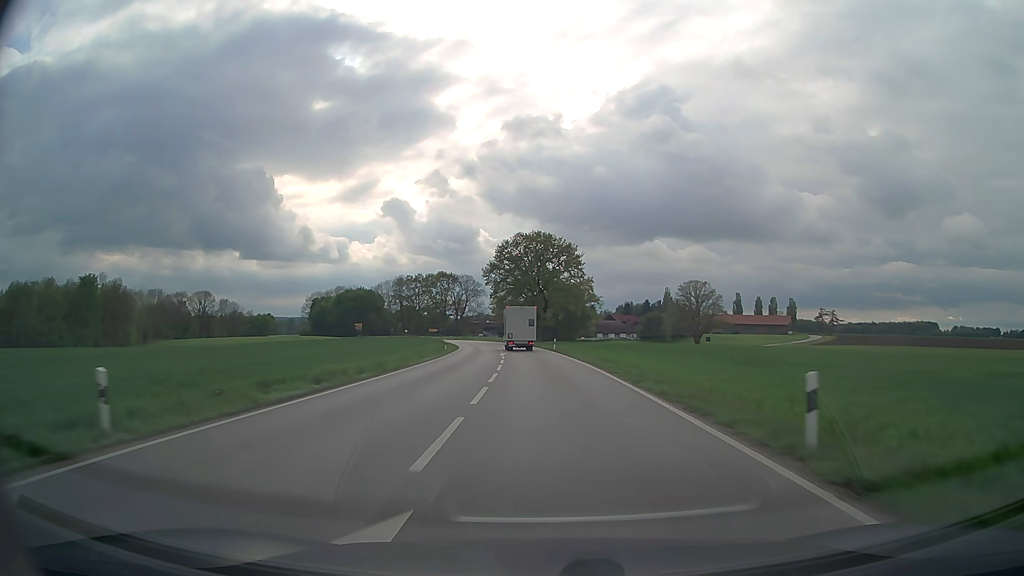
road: secondary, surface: asphalt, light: Day
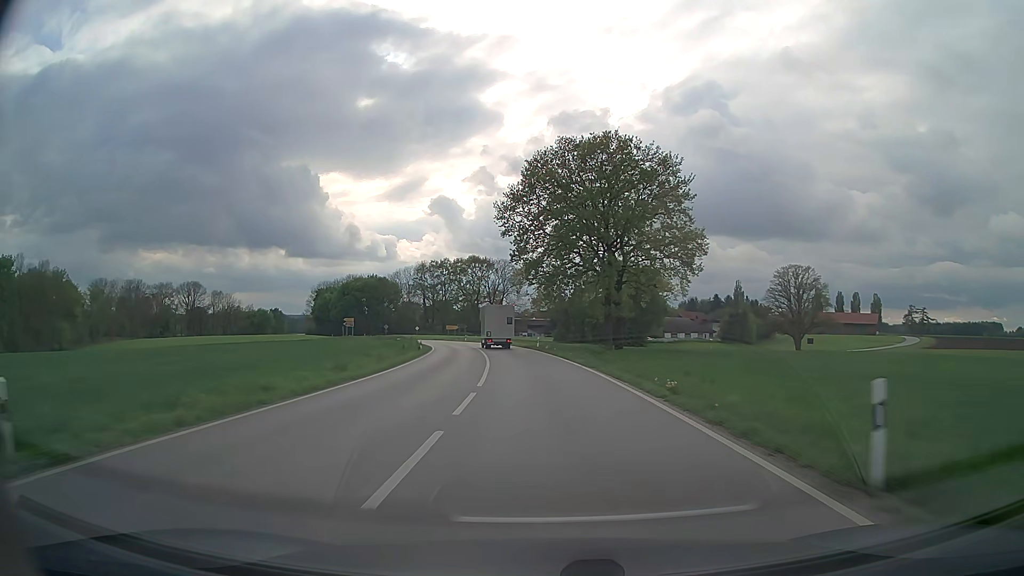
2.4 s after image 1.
(-1.7, +49.7) m; -4°
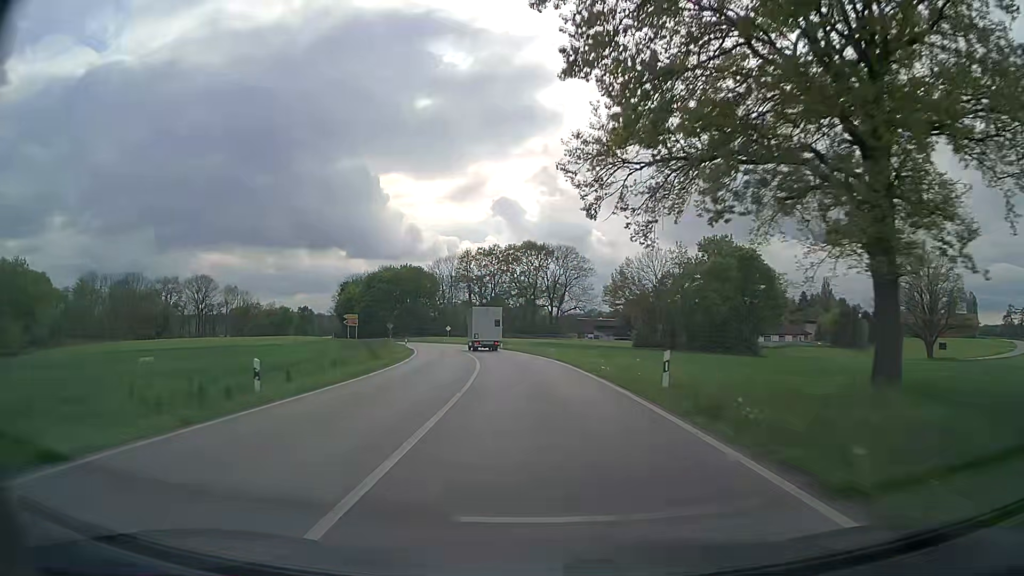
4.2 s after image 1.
(-1.6, +36.7) m; -5°
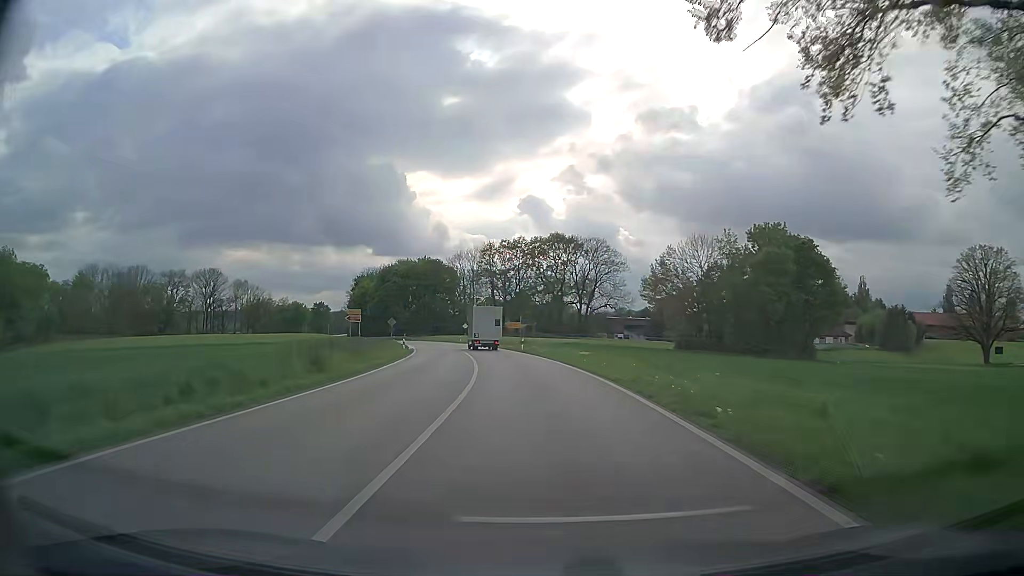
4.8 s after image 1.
(-0.2, +11.9) m; -2°
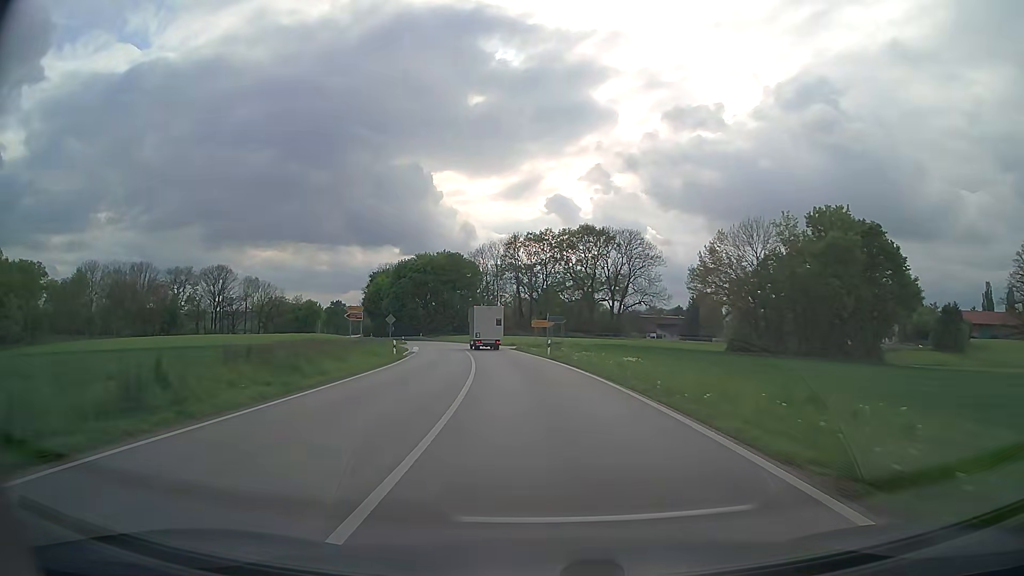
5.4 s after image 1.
(-0.2, +11.7) m; -2°
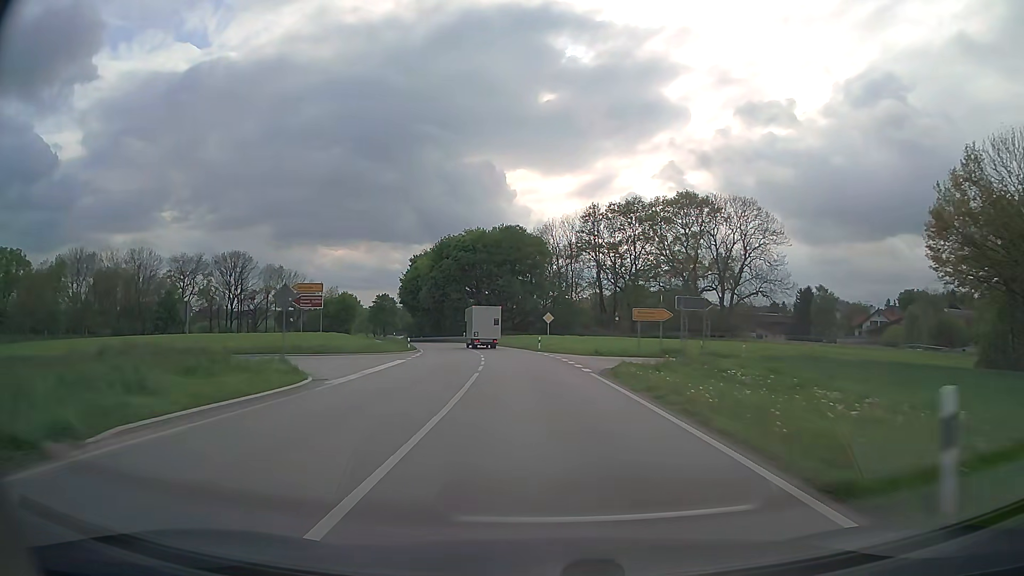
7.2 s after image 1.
(-2.1, +34.2) m; -7°
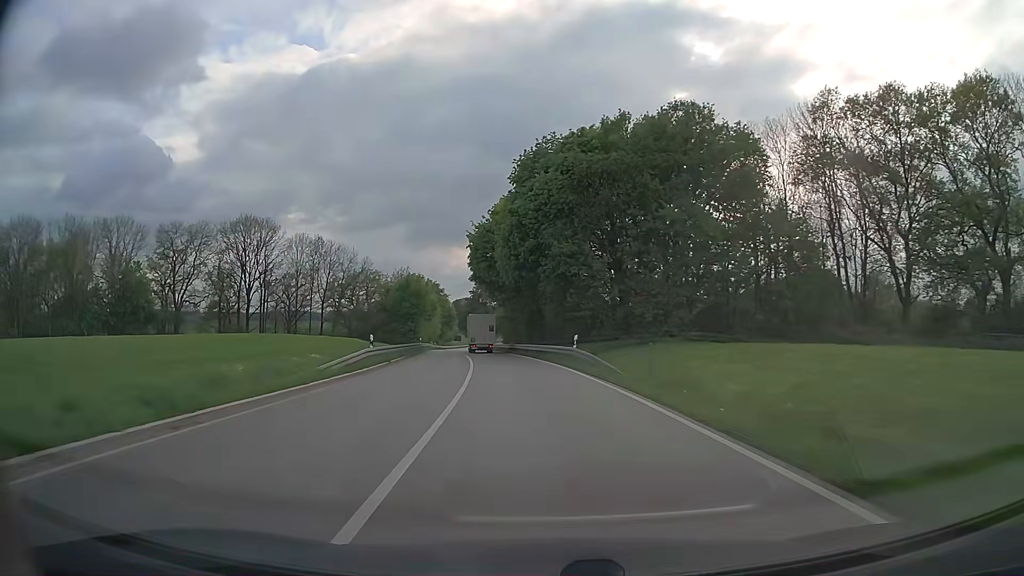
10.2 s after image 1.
(-5.2, +56.6) m; -12°
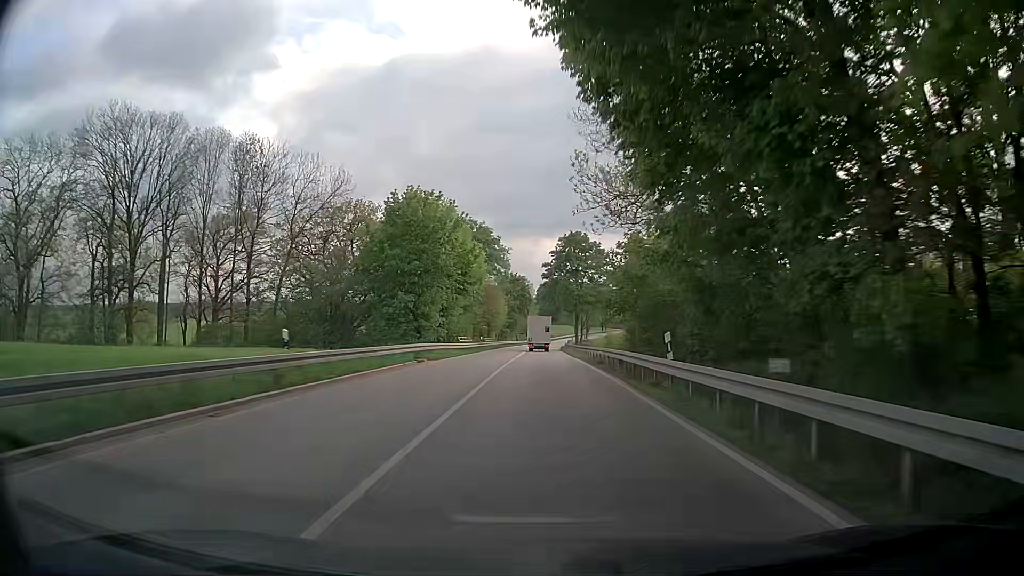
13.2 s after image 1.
(-5.4, +57.8) m; -8°
(0, +10) (0, +20) (0, +30) (0, +40) (0, +50) (0, +60) (0, +70) (0, +80) (0, +90) (0, +100) m
